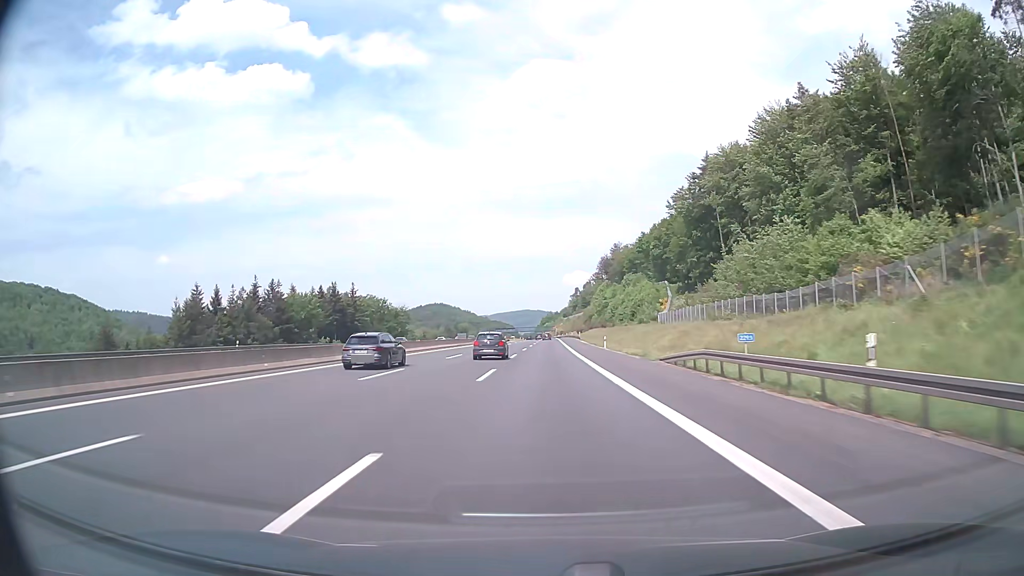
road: motorway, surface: asphalt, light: Day
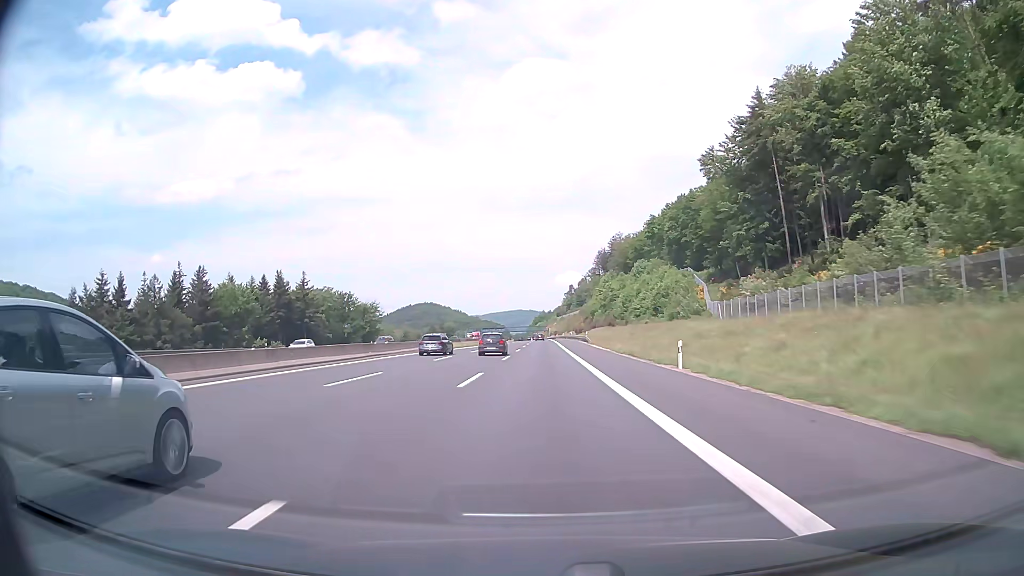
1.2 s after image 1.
(+0.3, +38.1) m; +1°
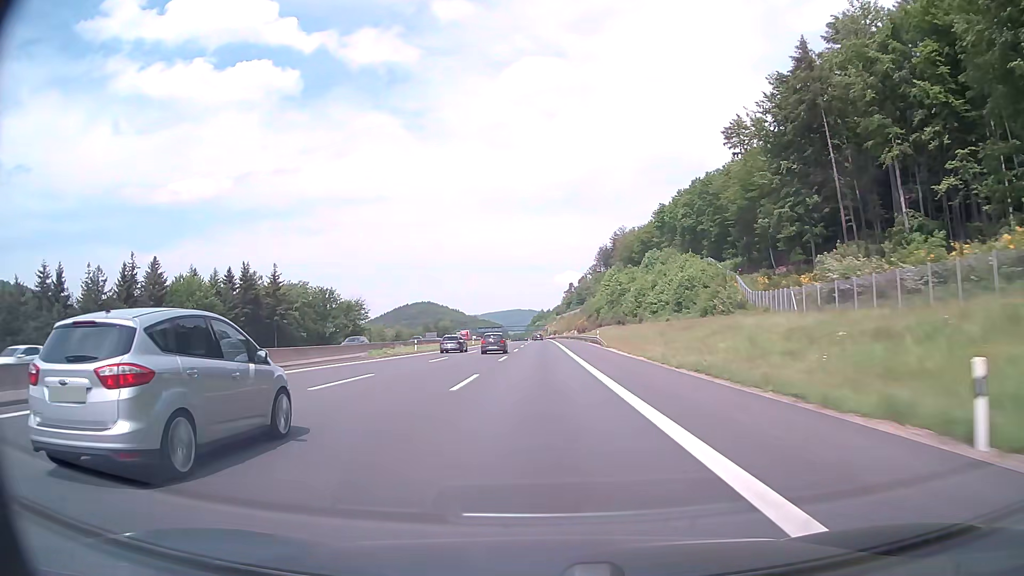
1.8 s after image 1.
(0.0, +18.9) m; 0°
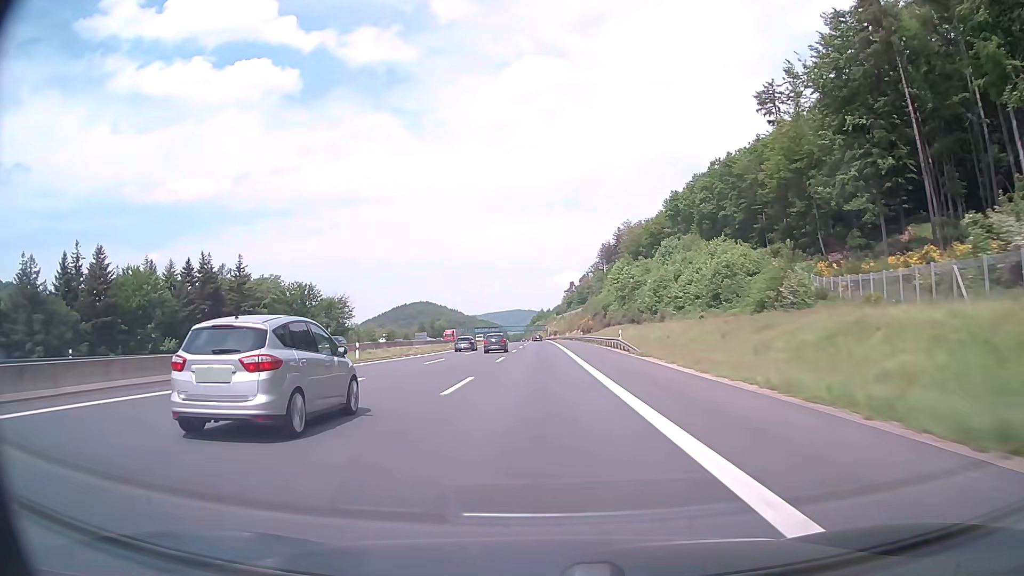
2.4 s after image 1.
(0.0, +18.9) m; 0°
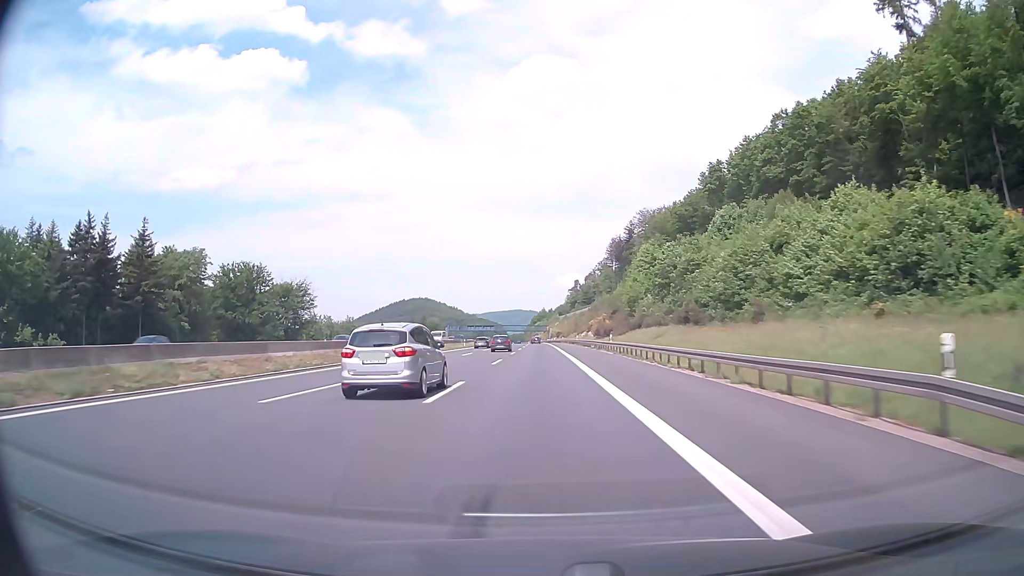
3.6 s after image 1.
(0.0, +37.6) m; 0°
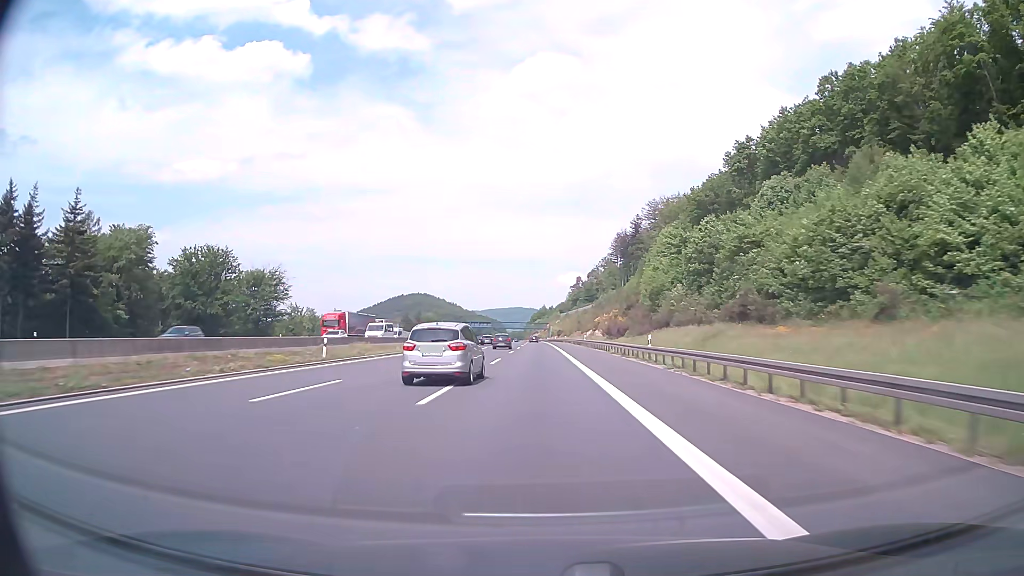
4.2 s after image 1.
(0.0, +18.6) m; 0°
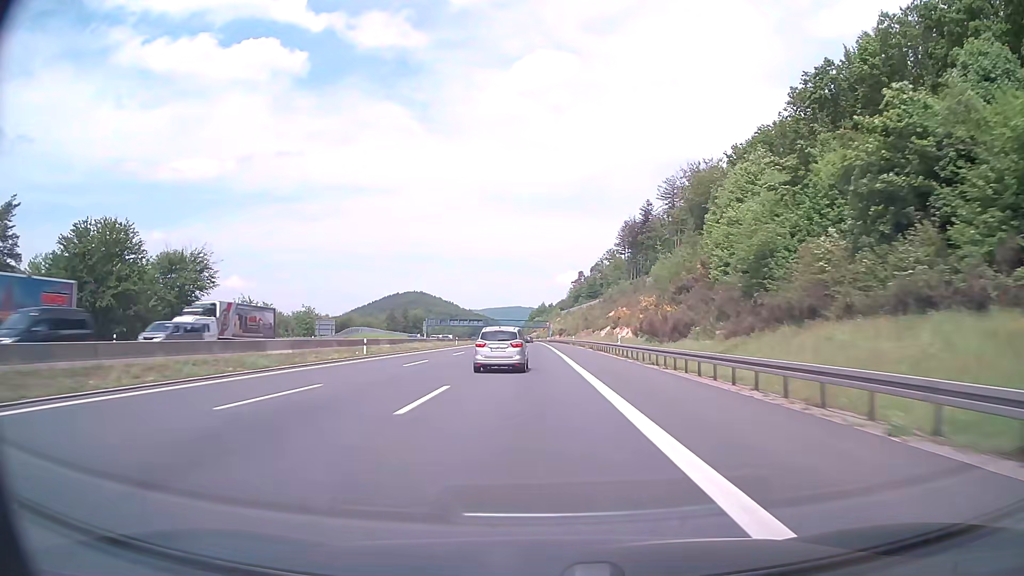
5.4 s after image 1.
(+0.1, +37.1) m; 0°
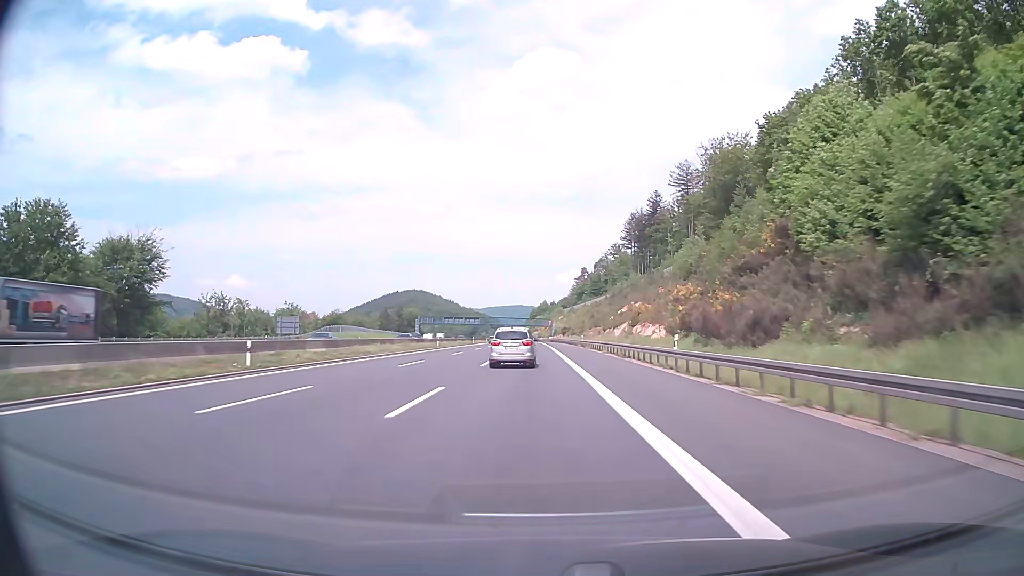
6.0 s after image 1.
(0.0, +18.5) m; 0°
(0, +10) (0, +20) (0, +30) (0, +40) (0, +50) (0, +60) (0, +70) (-1, +80) (-1, +90) (-1, +100) m
